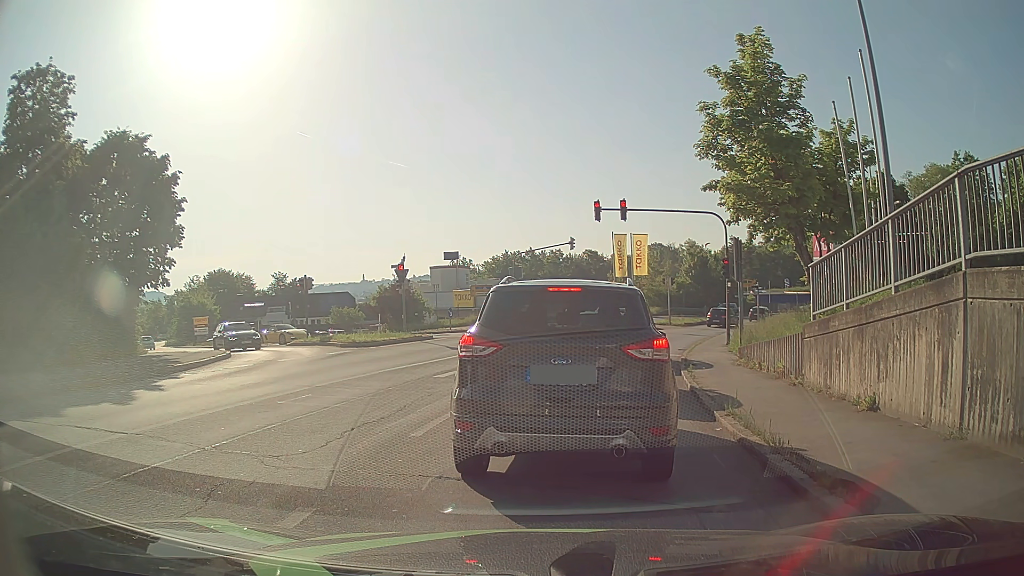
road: tertiary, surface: asphalt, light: Day
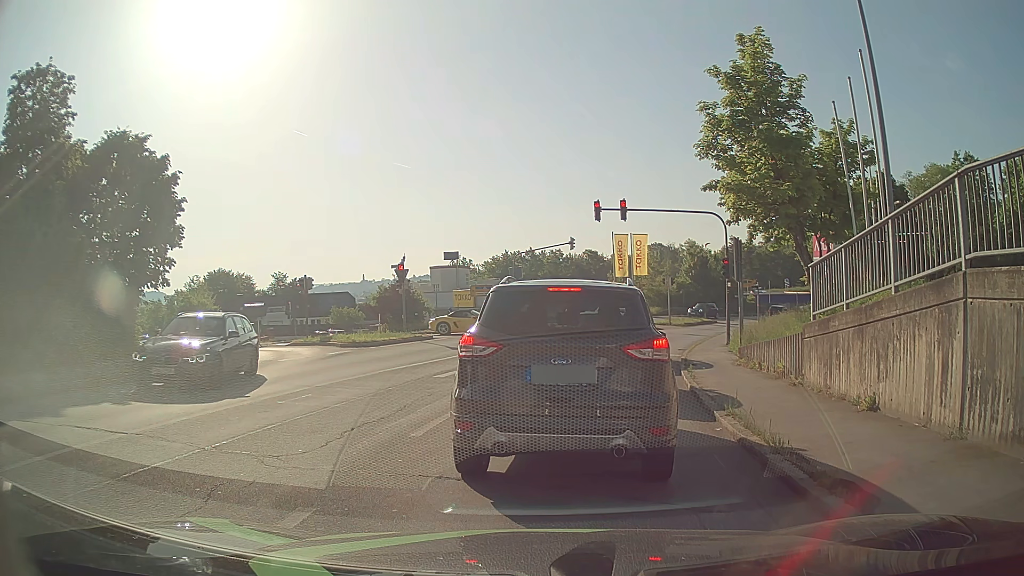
(0.0, 0.0) m; 0°
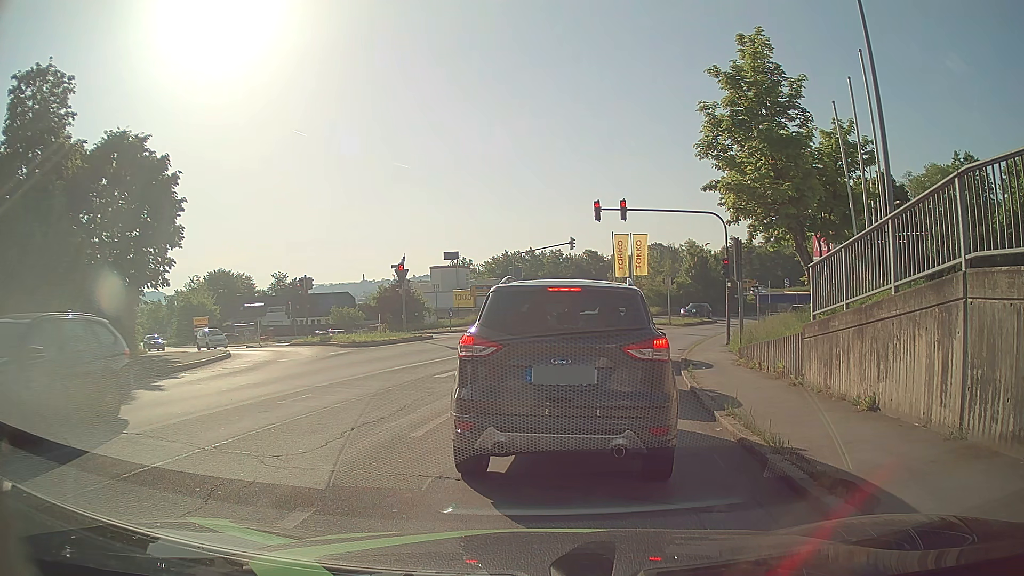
(0.0, 0.0) m; 0°
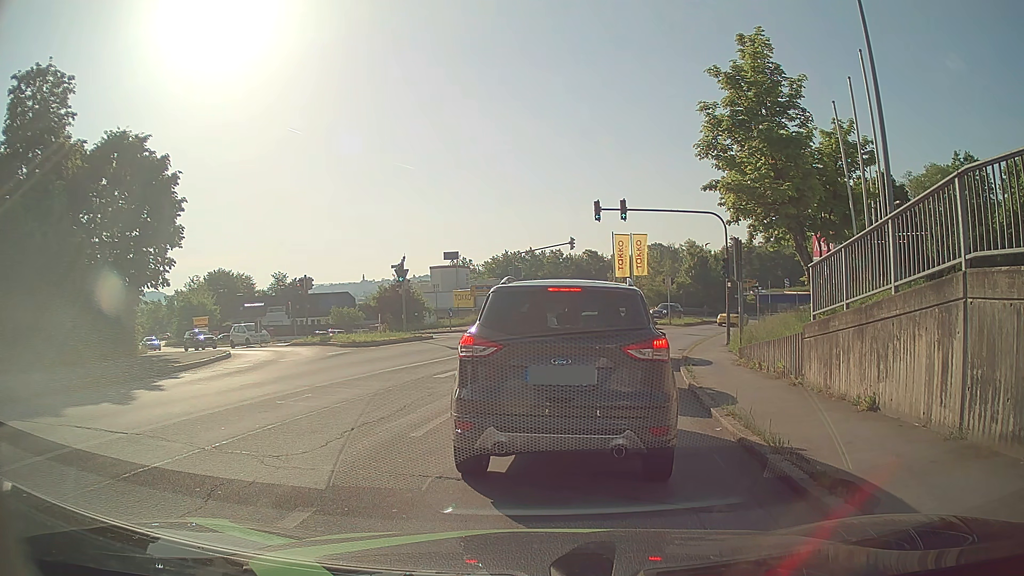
(0.0, 0.0) m; 0°
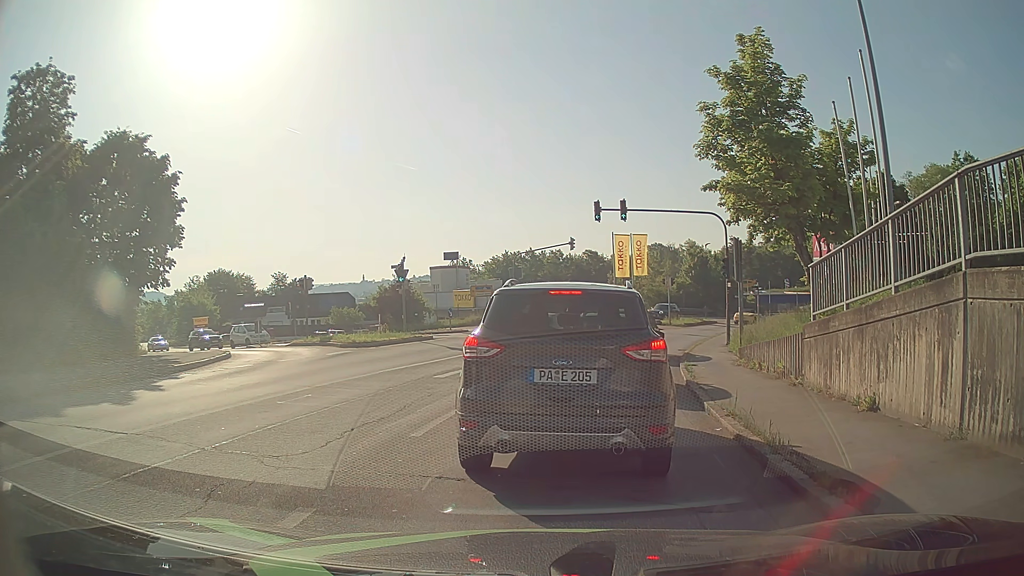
(0.0, 0.0) m; 0°
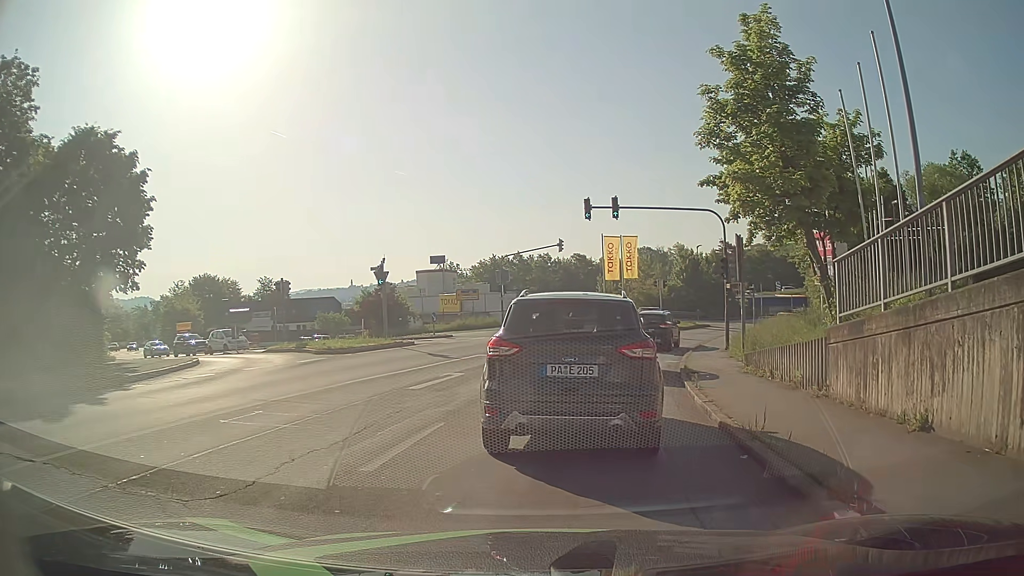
(+0.1, +1.8) m; +1°
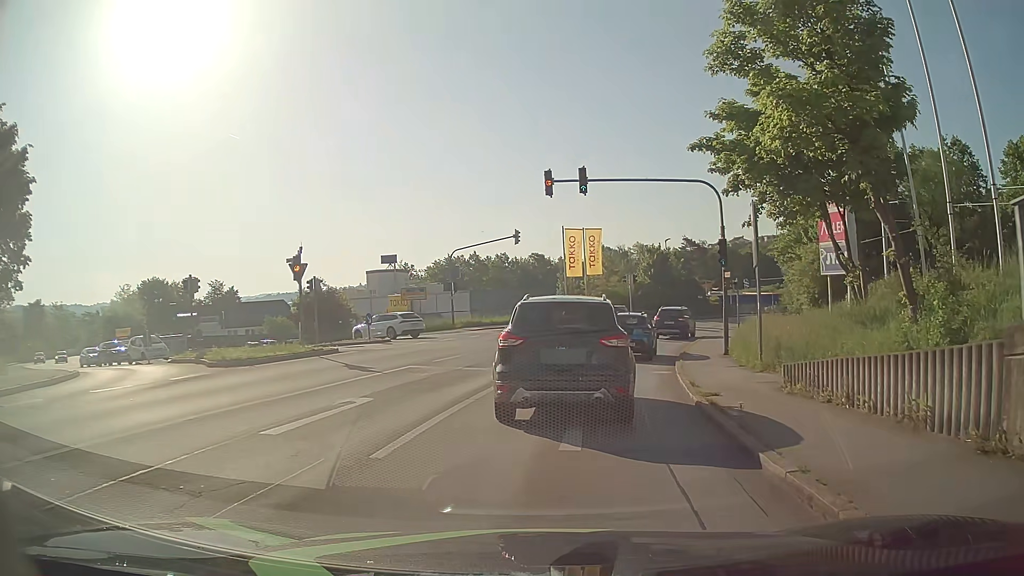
(+0.4, +5.7) m; +5°
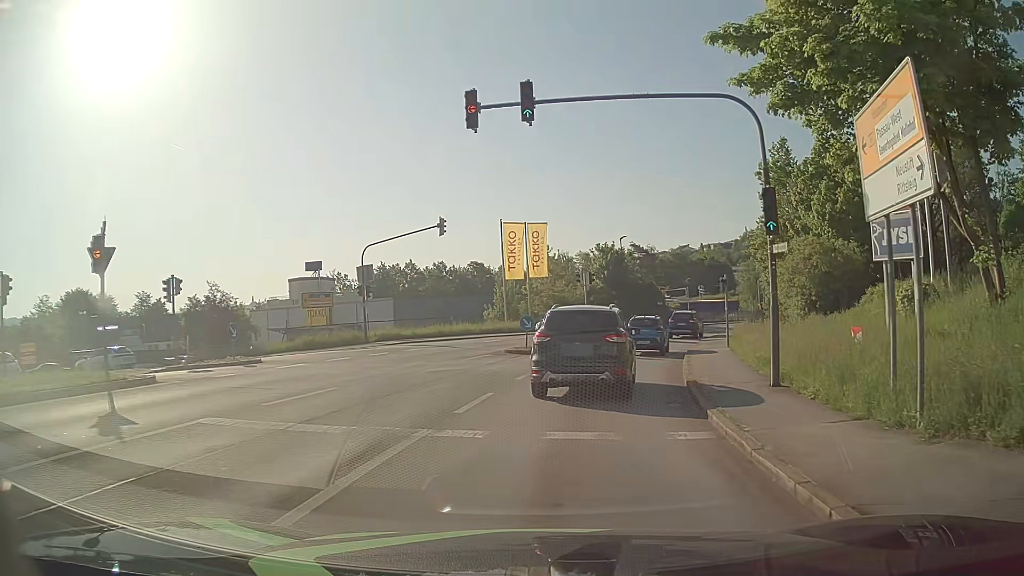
(+0.4, +9.4) m; +6°
(0, +10) (+2, +20) (+4, +30) (+7, +39) (+11, +48) (+16, +57) (+21, +65) (+28, +73) (+34, +81) (+40, +89) m
